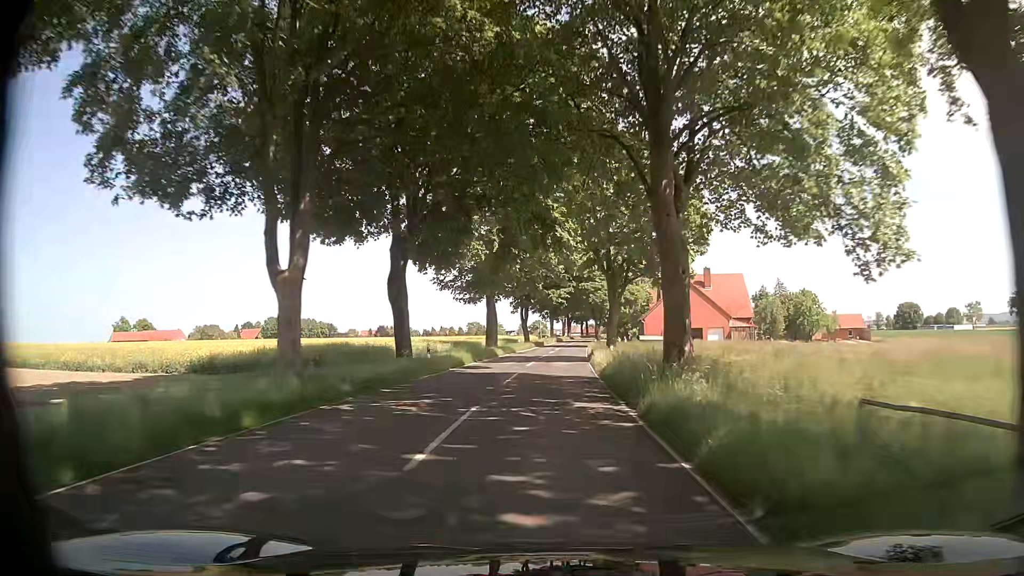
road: secondary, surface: asphalt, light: Day
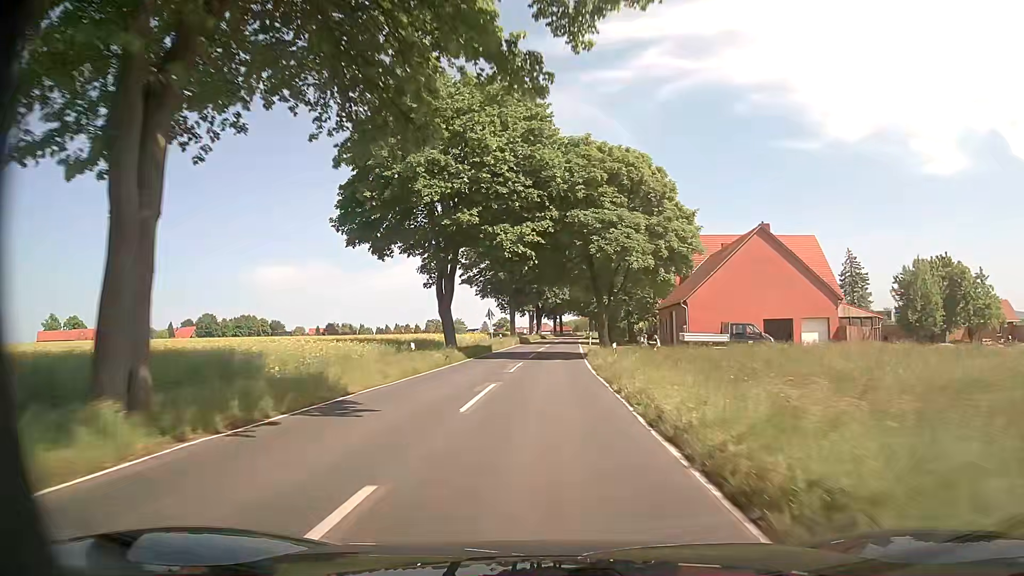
(+1.2, +43.0) m; +4°
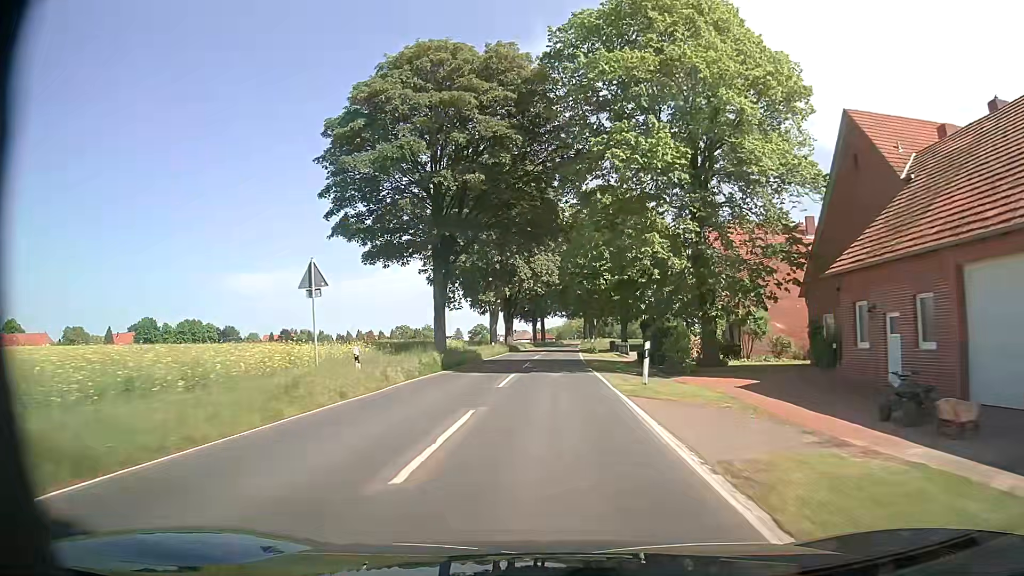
(+0.2, +41.8) m; +1°
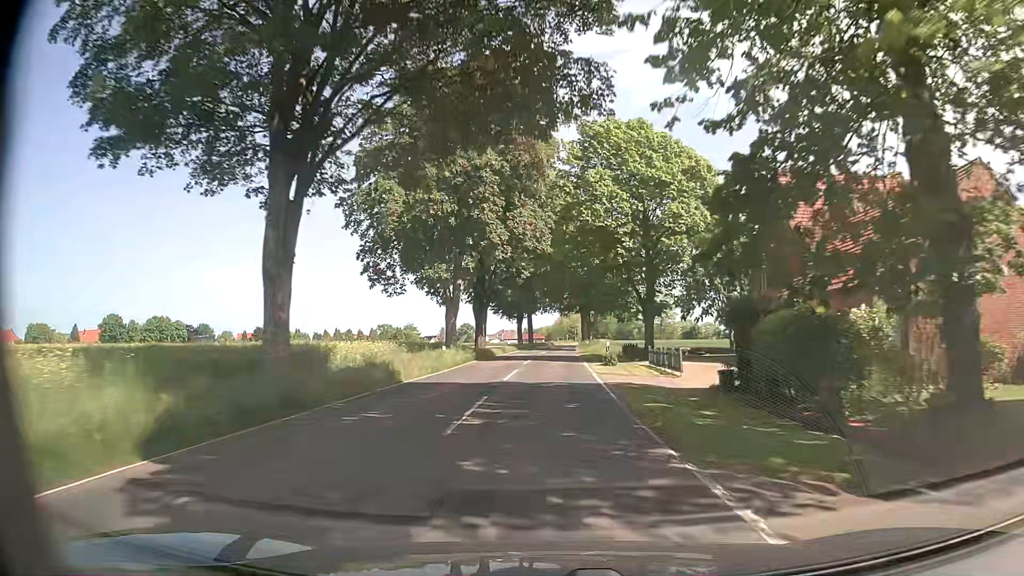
(+0.2, +20.7) m; +1°
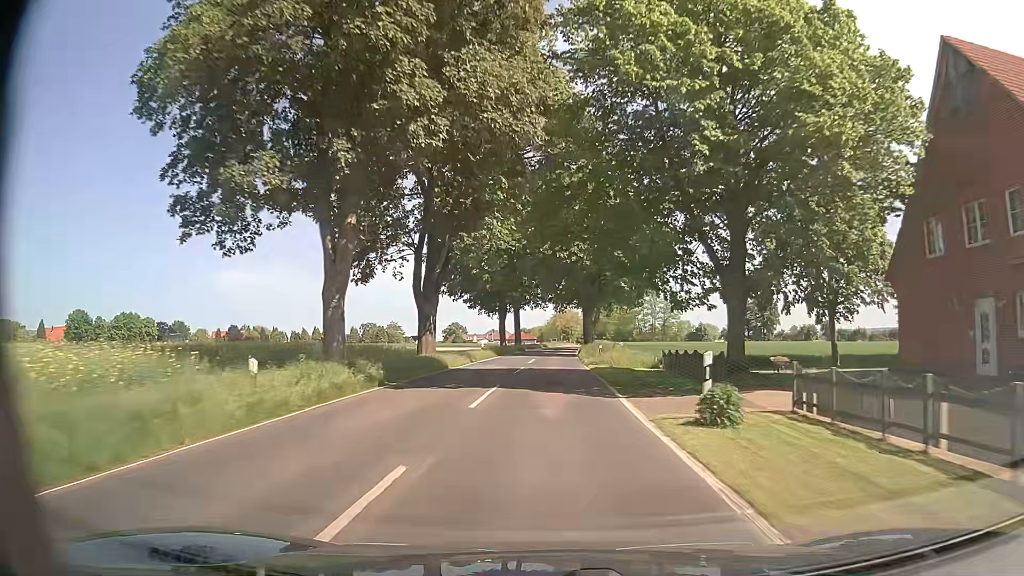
(+0.3, +20.6) m; +2°
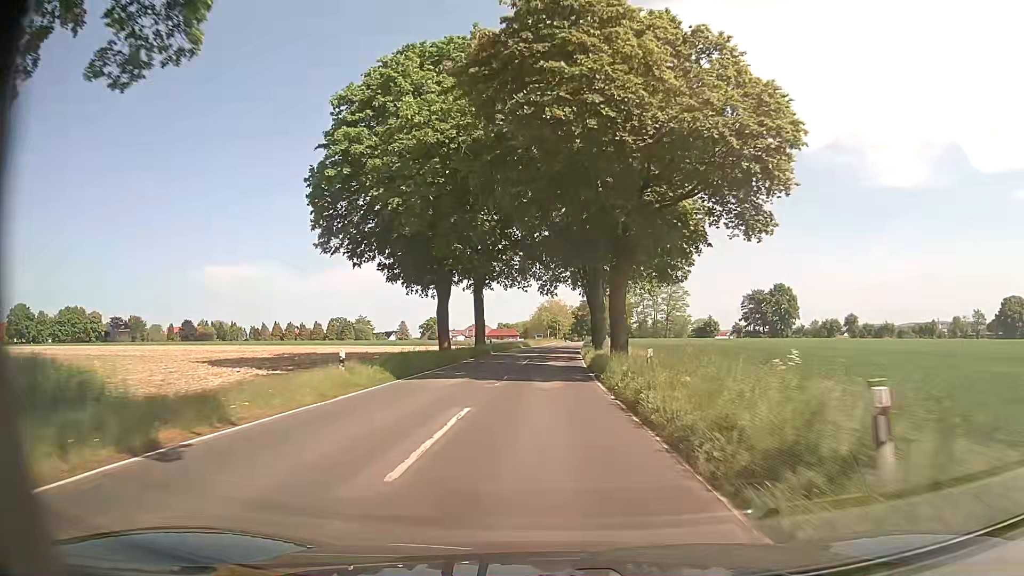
(-0.1, +30.8) m; 0°
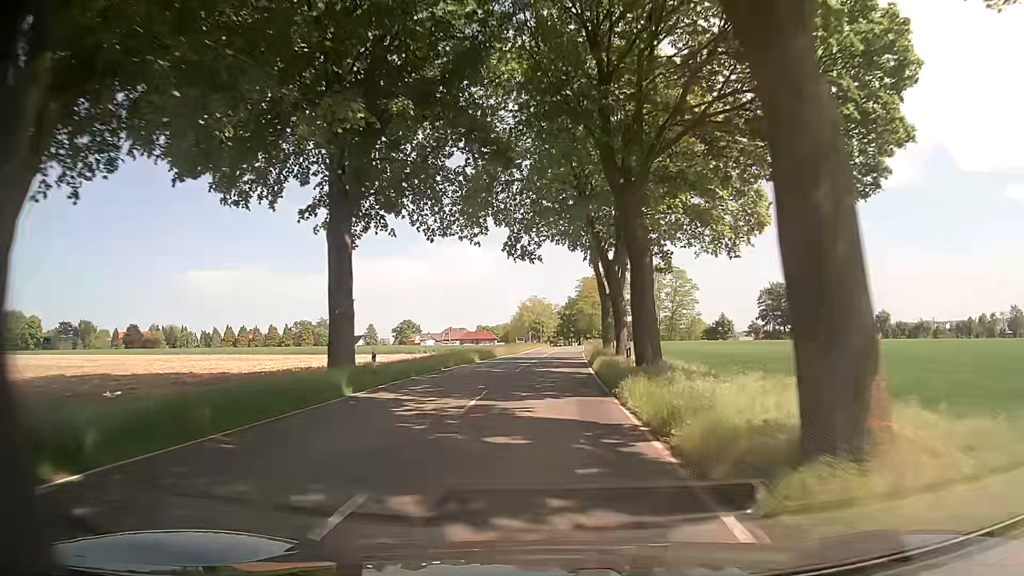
(+0.4, +30.7) m; +2°
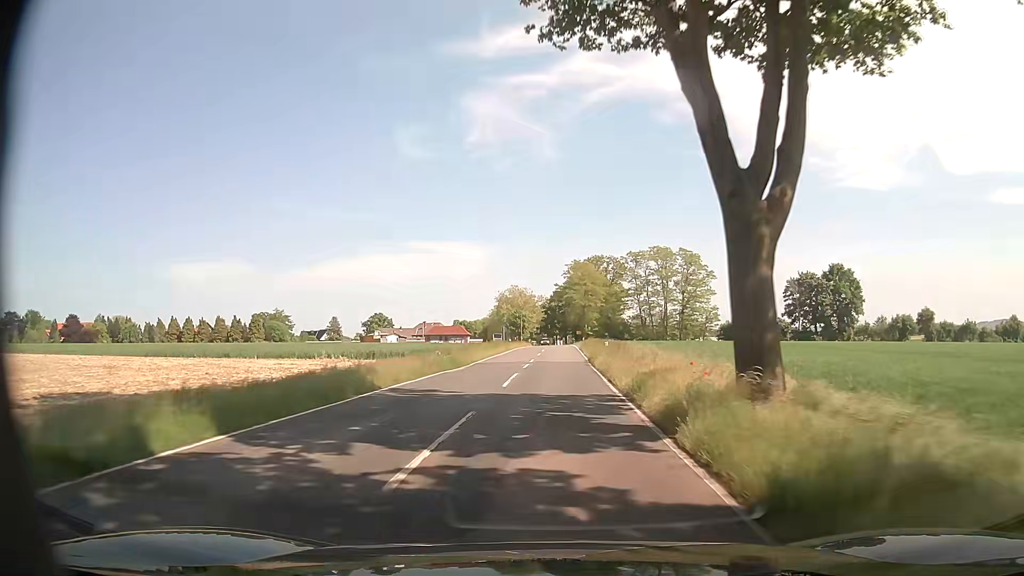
(+0.2, +29.7) m; 0°
(0, +10) (0, +20) (+1, +30) (+1, +40) (+1, +50) (+2, +60) (+2, +70) (+2, +80) (+3, +90) (+3, +100) m
